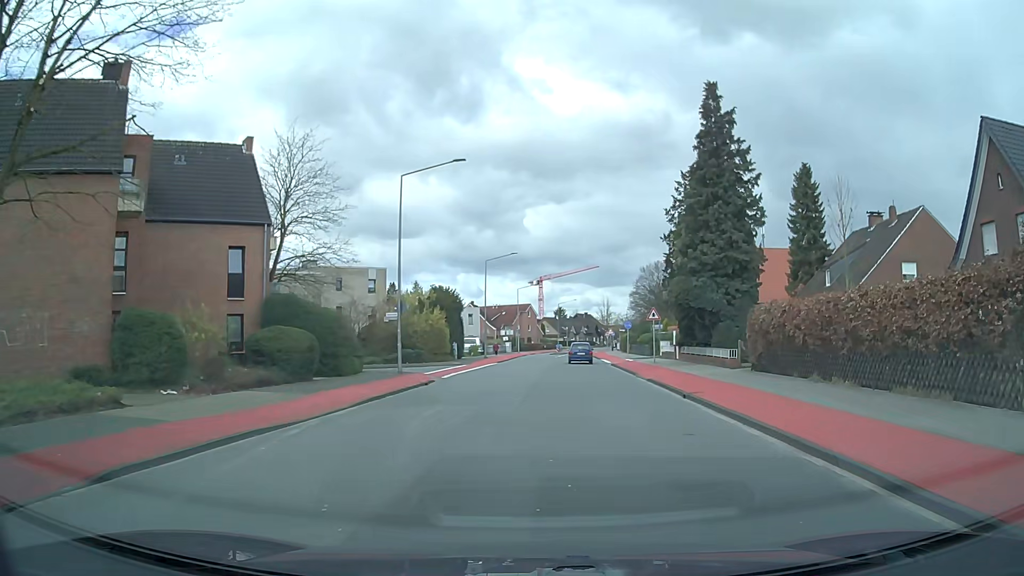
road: tertiary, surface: asphalt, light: Day
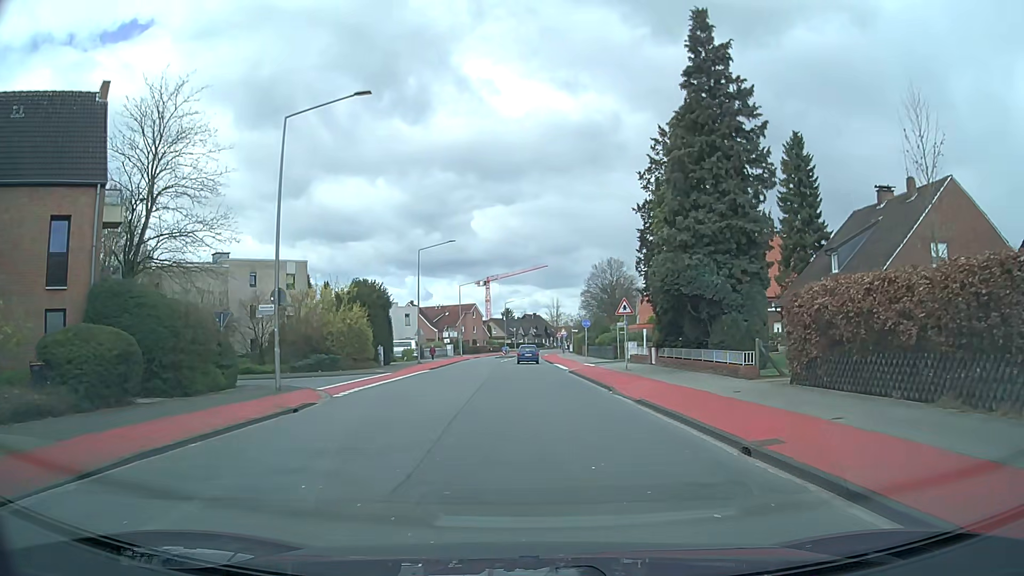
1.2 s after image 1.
(+0.7, +9.3) m; +5°
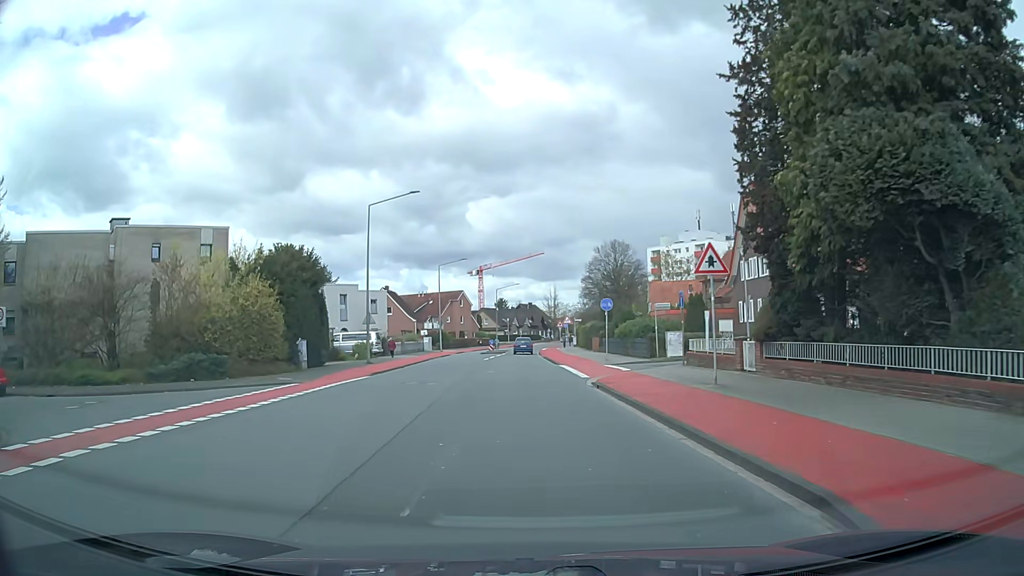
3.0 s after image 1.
(+0.2, +15.8) m; +1°
(0, +10) (0, +20) (-1, +30) (-1, +40) (-1, +50) (-1, +60) (-1, +70) (0, +80) (0, +90) (+1, +100) m
